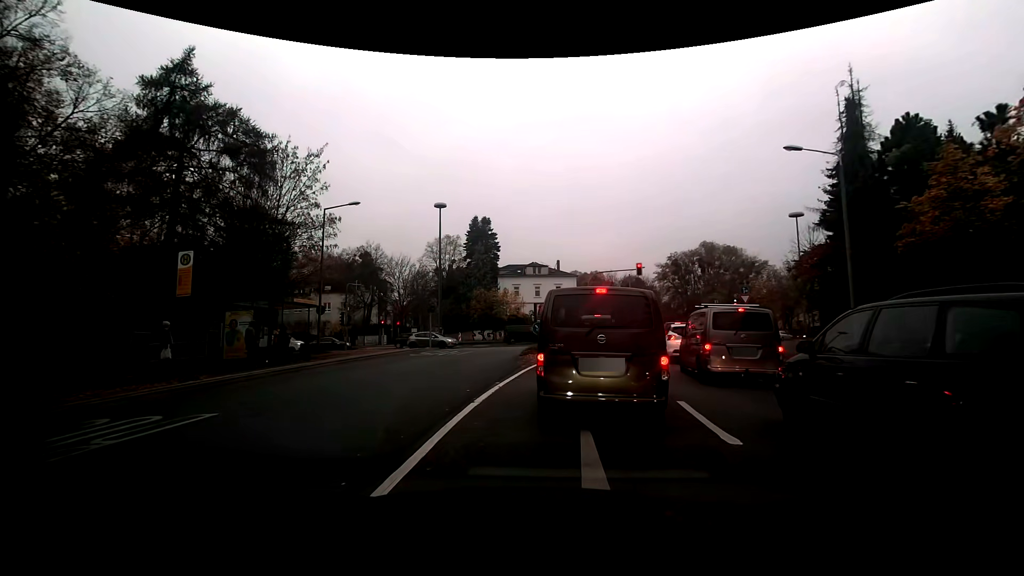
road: tertiary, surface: asphalt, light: Day
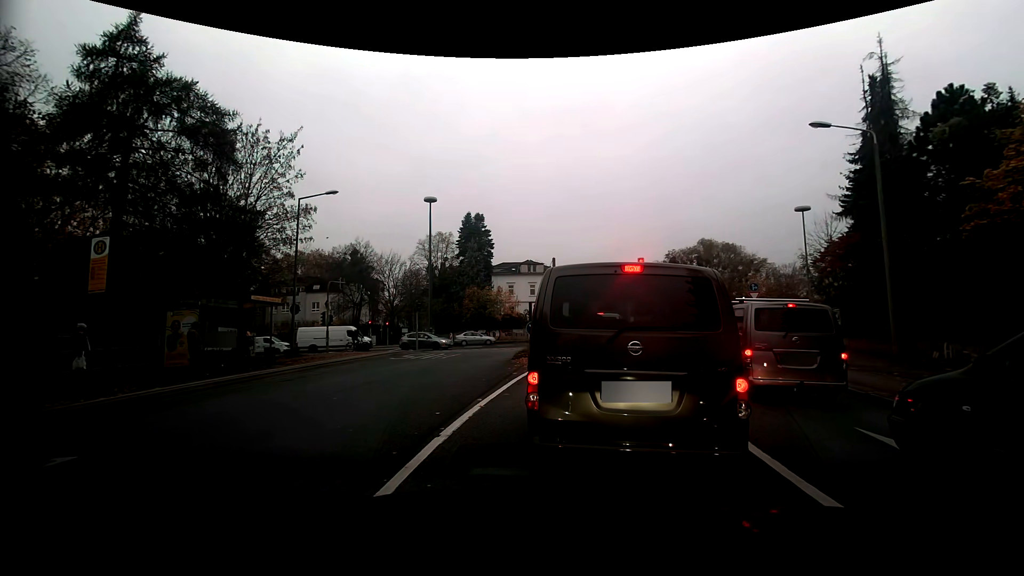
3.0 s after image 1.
(+0.1, +2.3) m; +2°
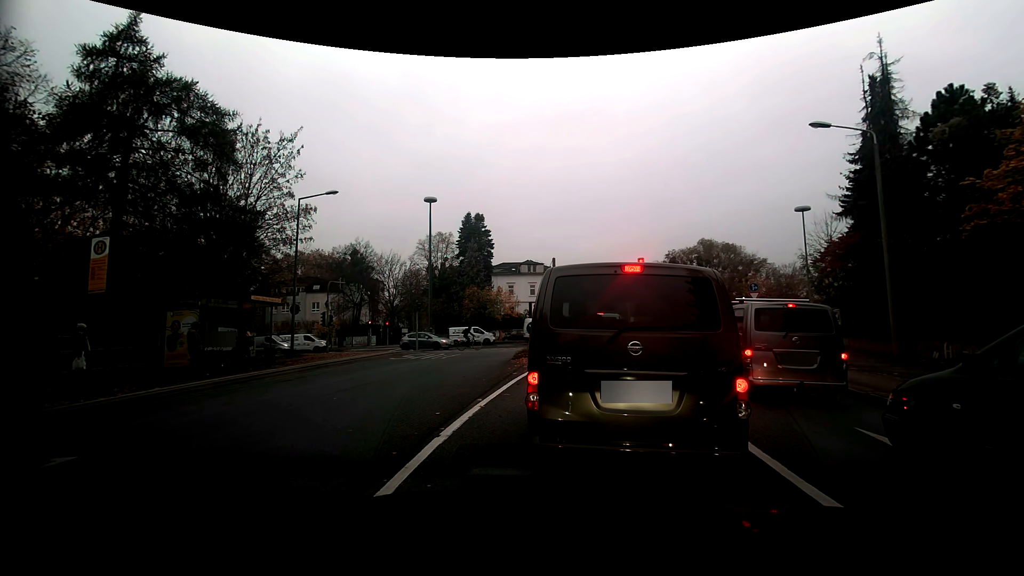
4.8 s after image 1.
(0.0, 0.0) m; 0°
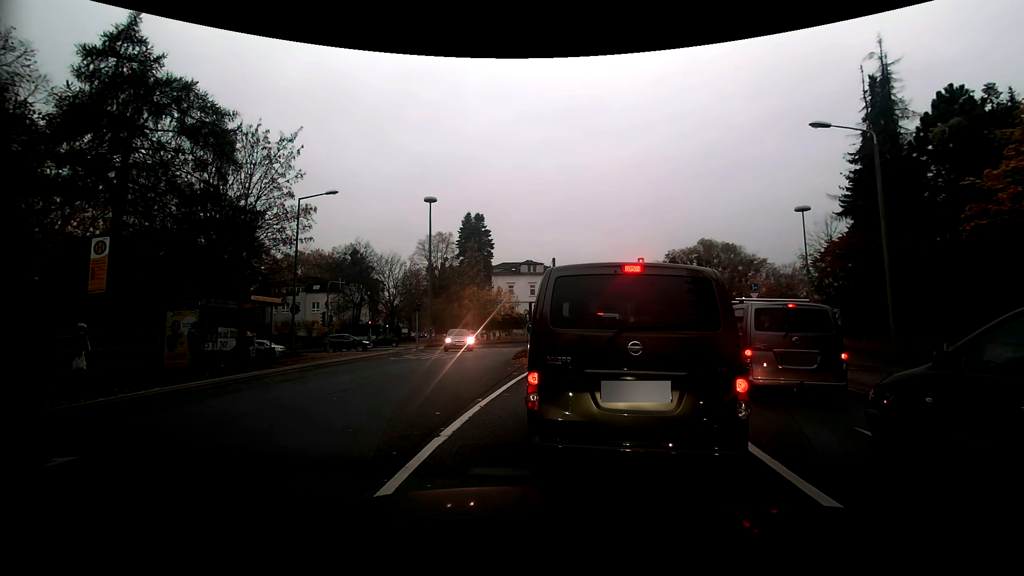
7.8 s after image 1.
(0.0, 0.0) m; 0°
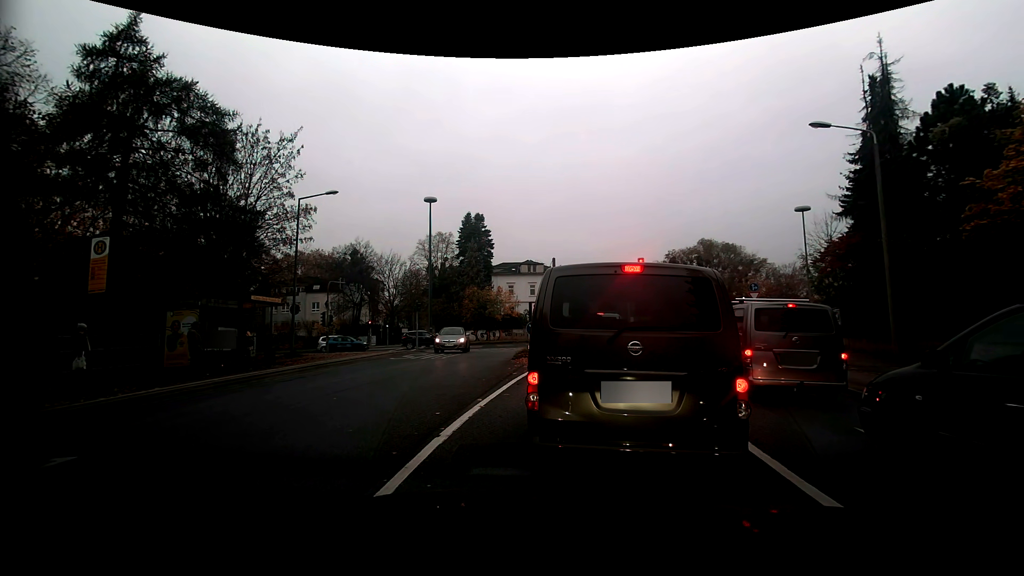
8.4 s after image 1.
(0.0, 0.0) m; 0°
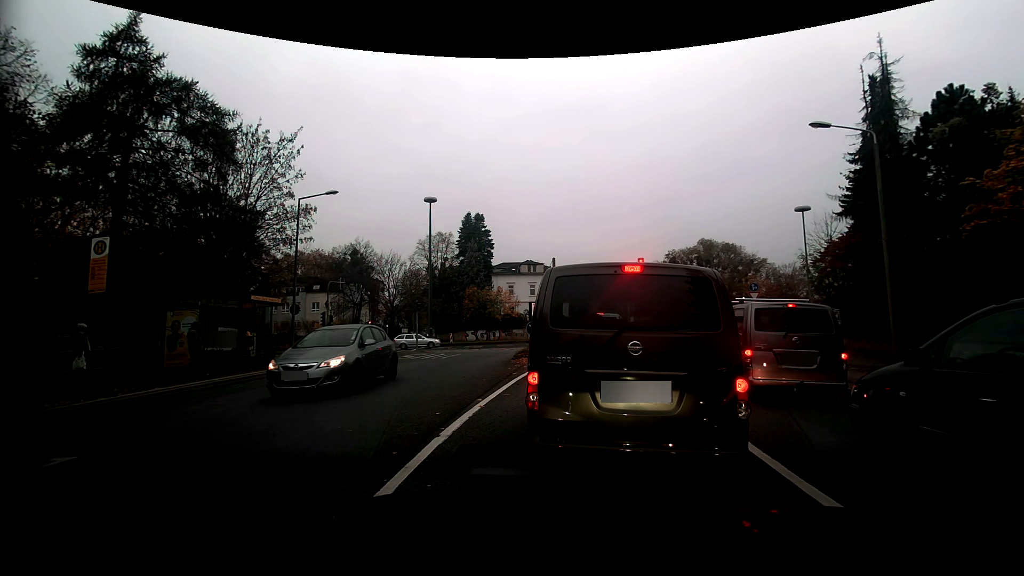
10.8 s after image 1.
(0.0, 0.0) m; 0°
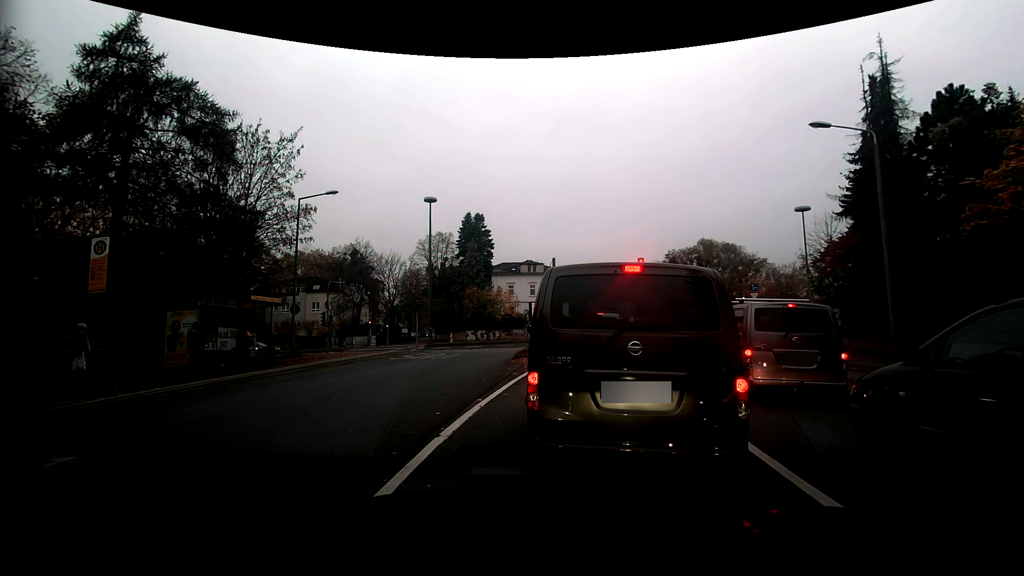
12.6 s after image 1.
(0.0, 0.0) m; 0°
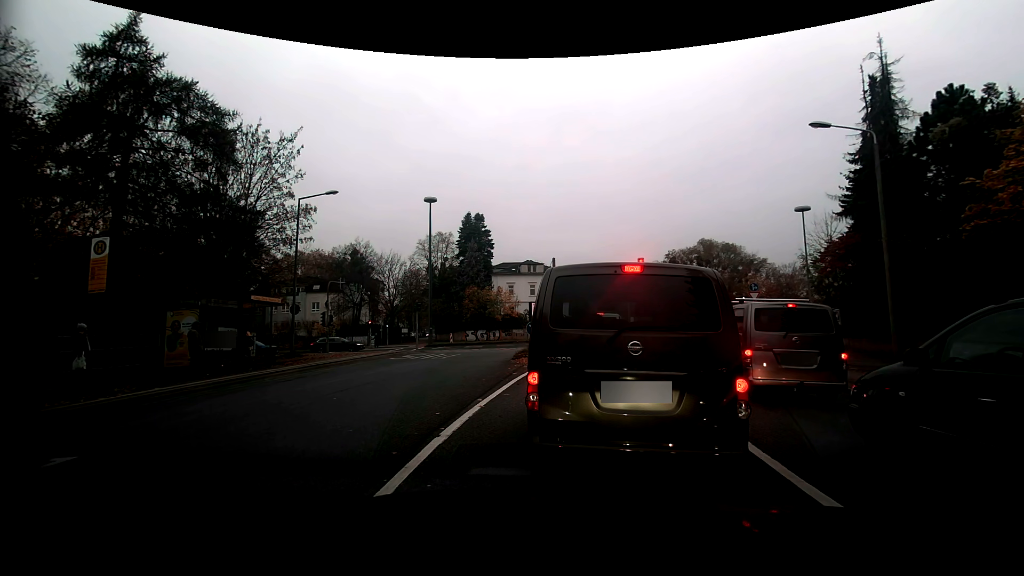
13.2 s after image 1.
(0.0, 0.0) m; 0°
